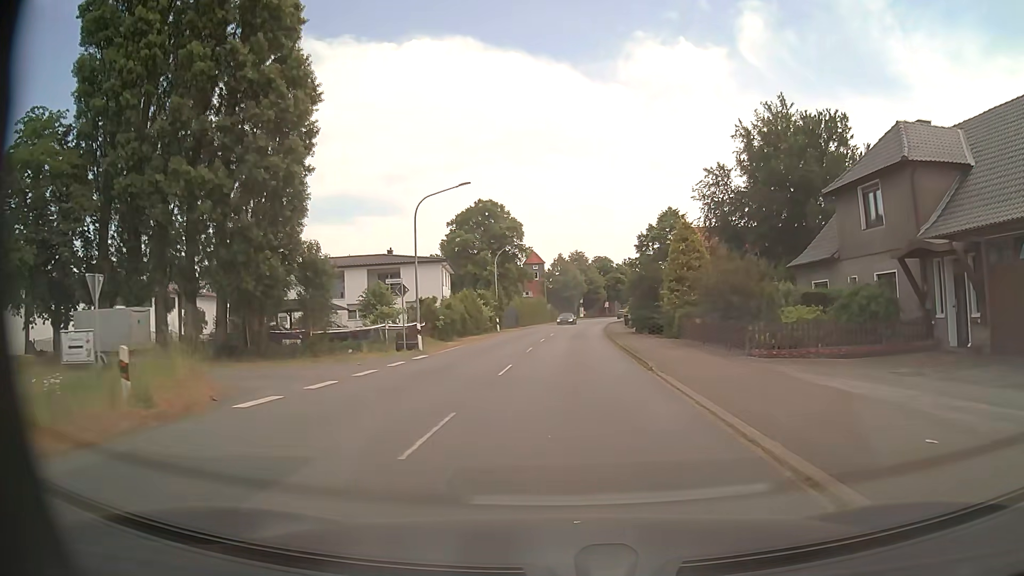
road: secondary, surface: asphalt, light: Day
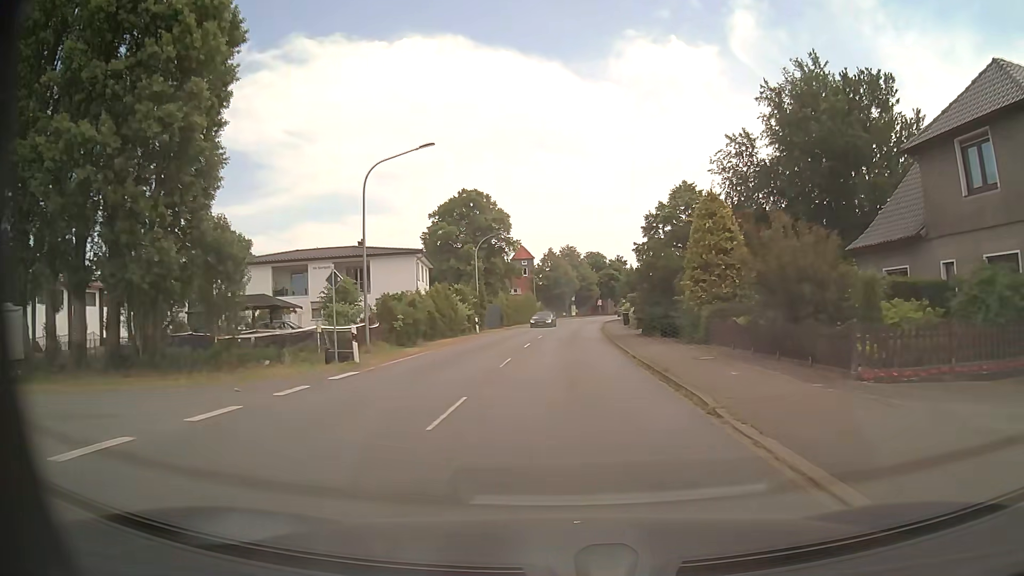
(0.0, +7.5) m; +1°
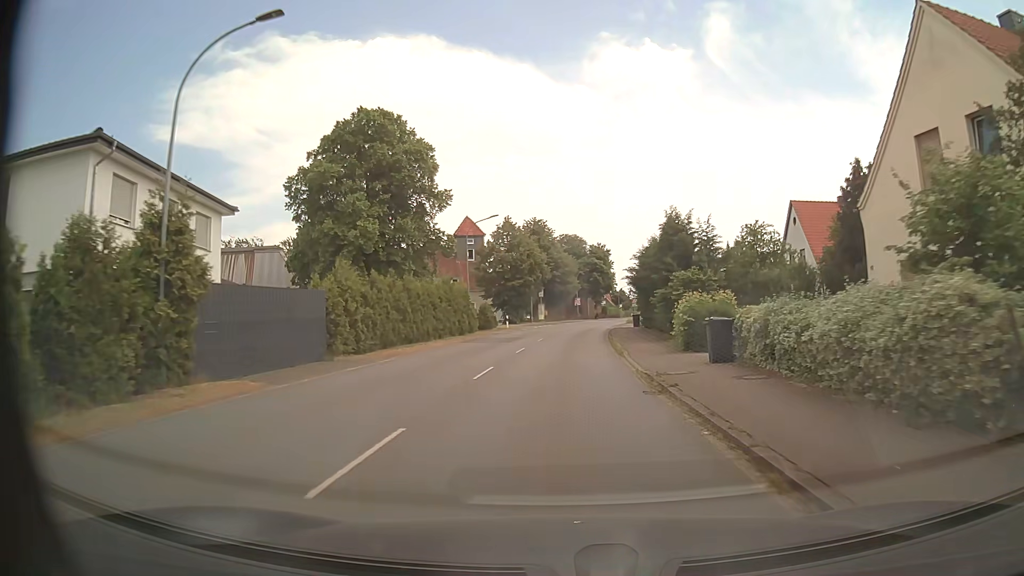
(+1.0, +39.3) m; +3°
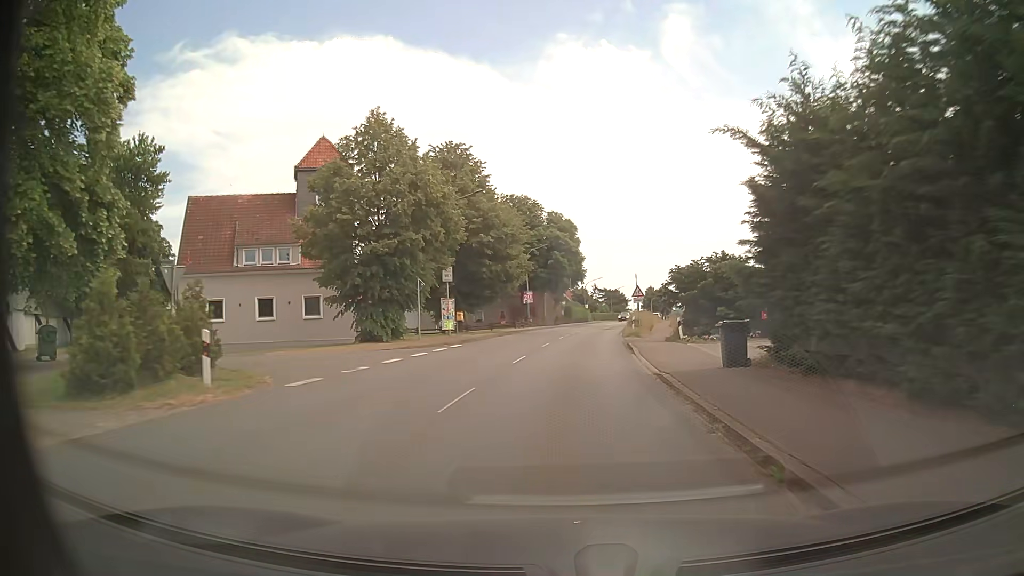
(+1.3, +40.7) m; +4°
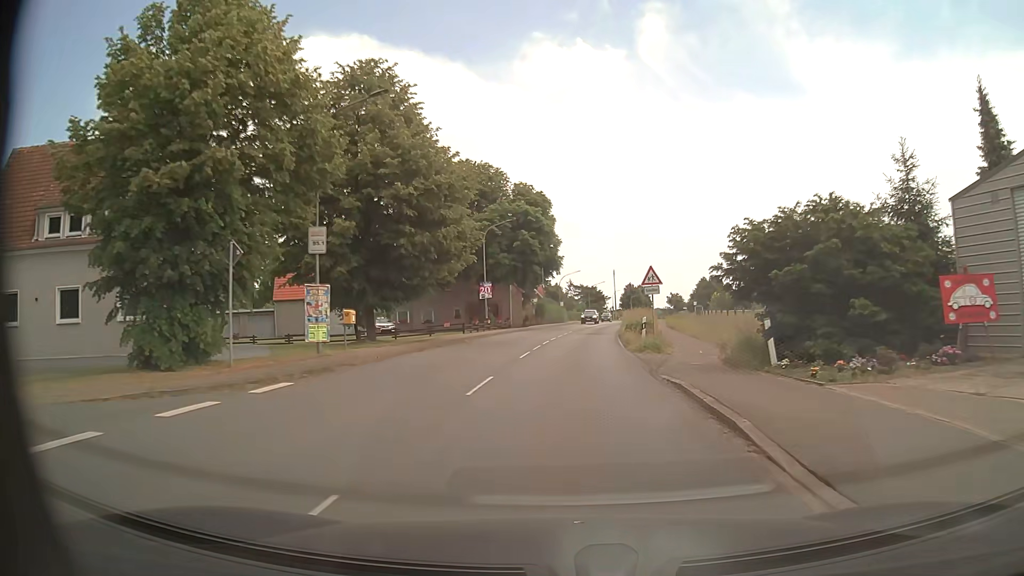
(+0.3, +16.4) m; +2°
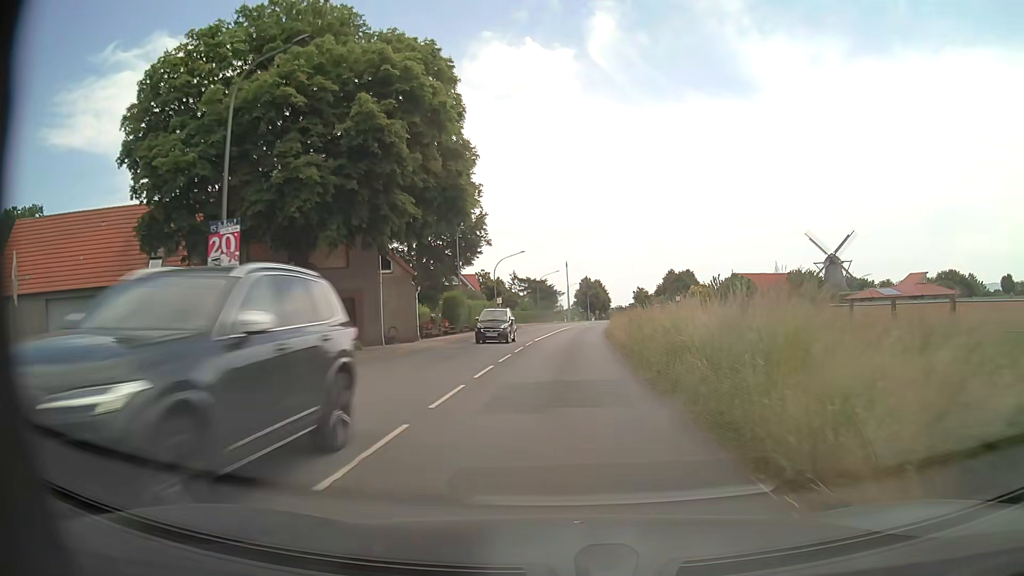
(+1.3, +32.9) m; +4°
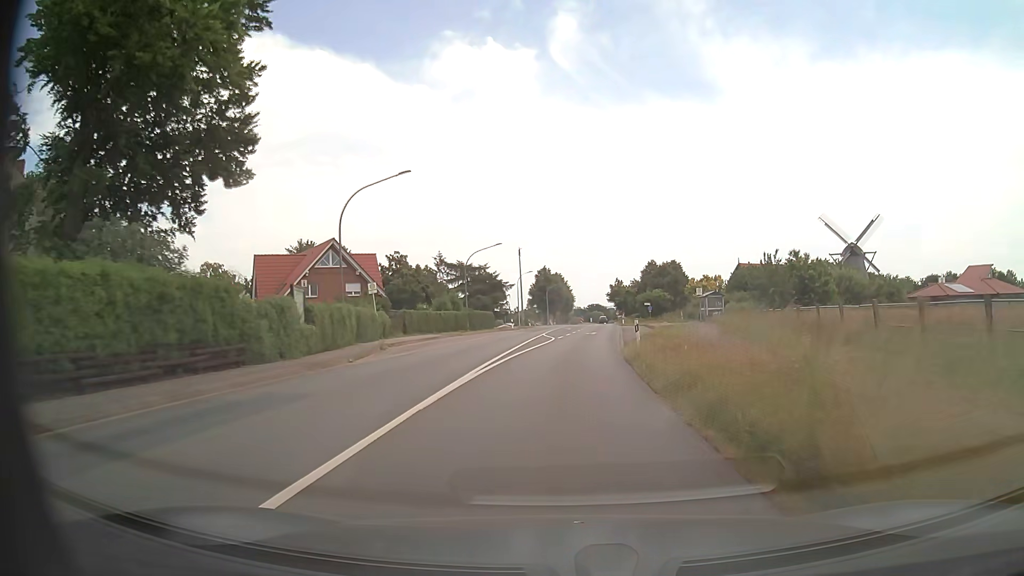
(+1.3, +41.3) m; +4°
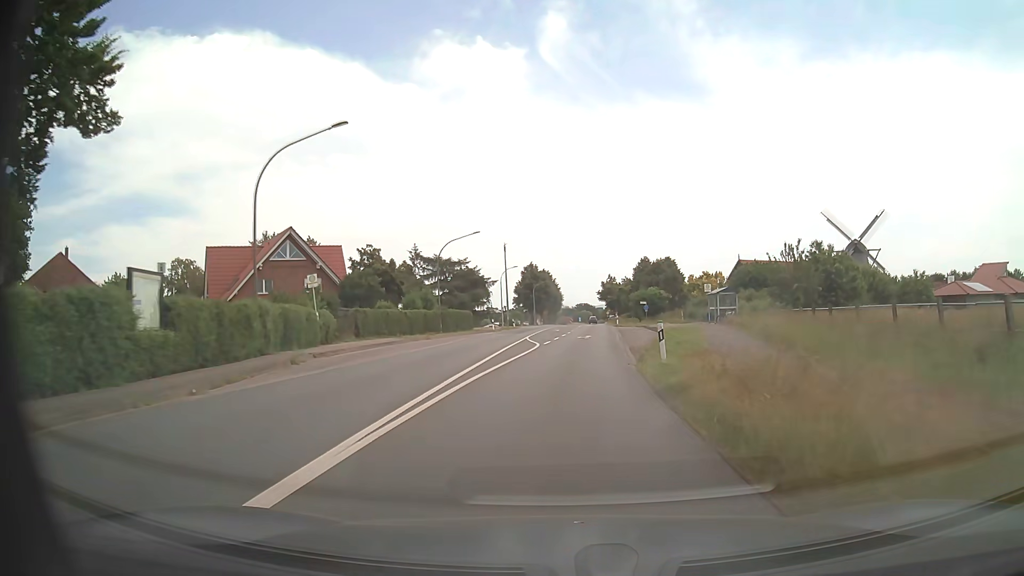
(+0.1, +8.3) m; +1°
(0, +10) (0, +20) (+1, +30) (+2, +40) (+2, +50) (+3, +60) (+4, +70) (+4, +80) (+5, +90) (+5, +100) m
